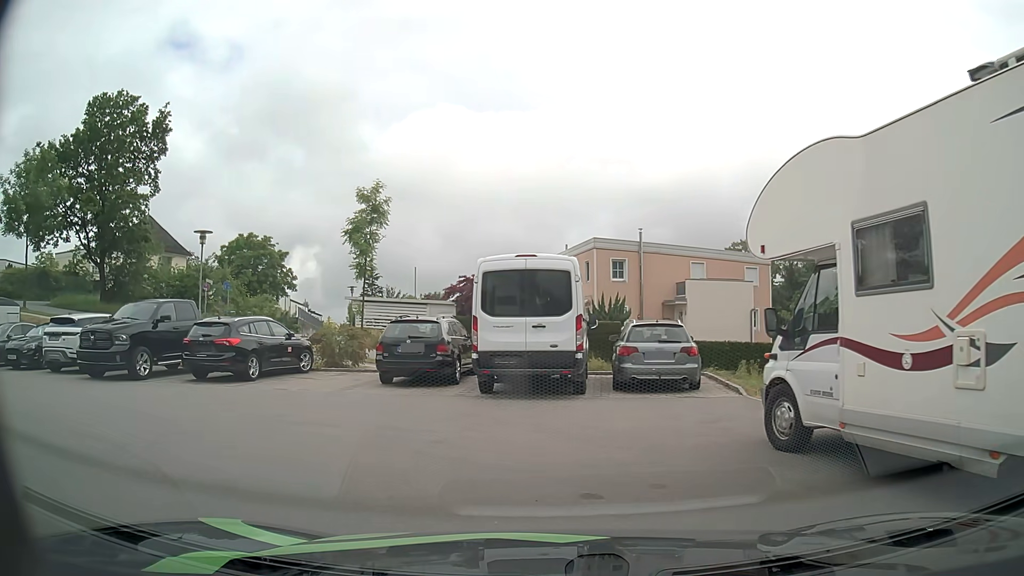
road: residential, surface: asphalt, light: Day
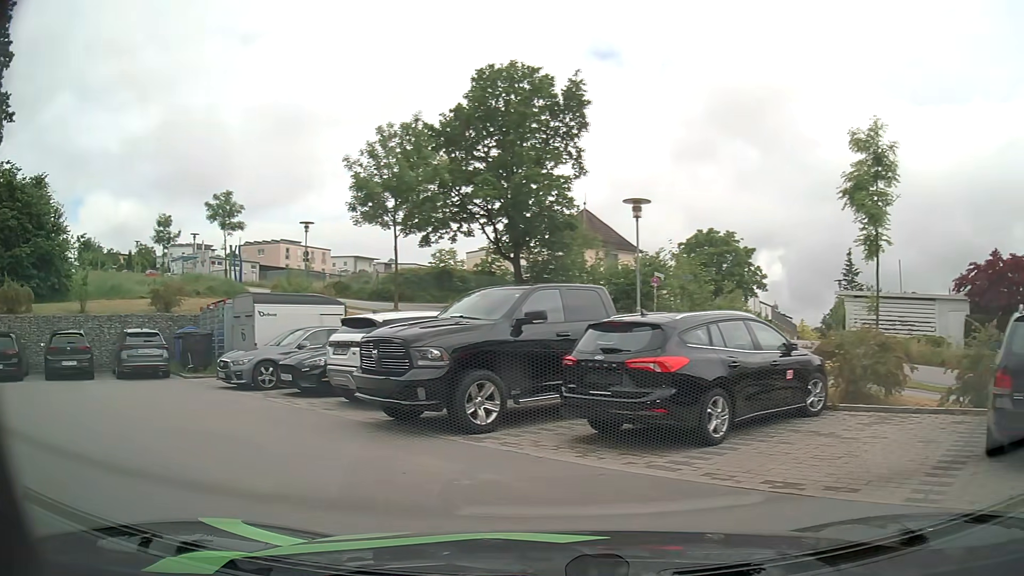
(-2.3, +8.1) m; -41°
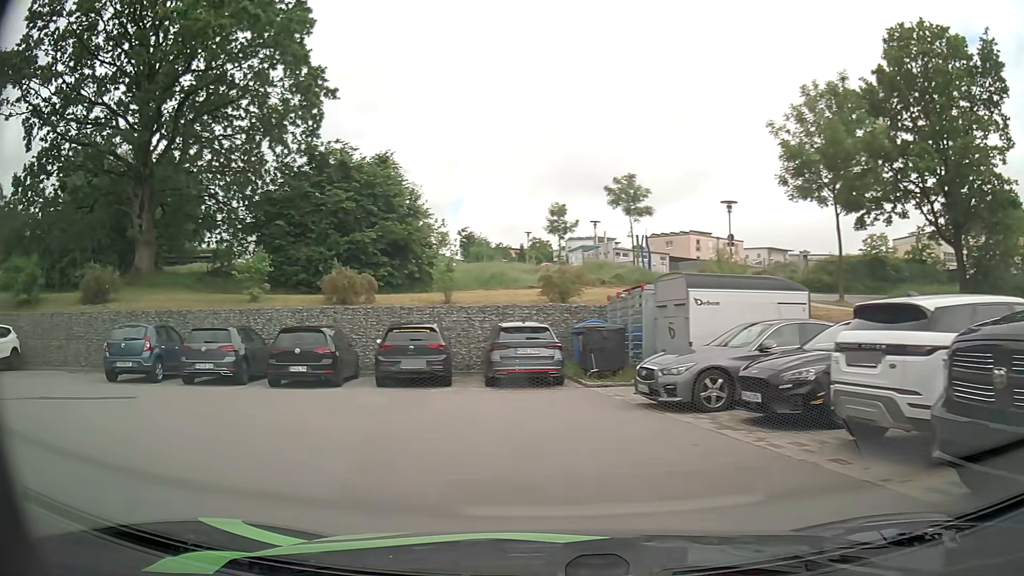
(-1.5, +4.8) m; -34°
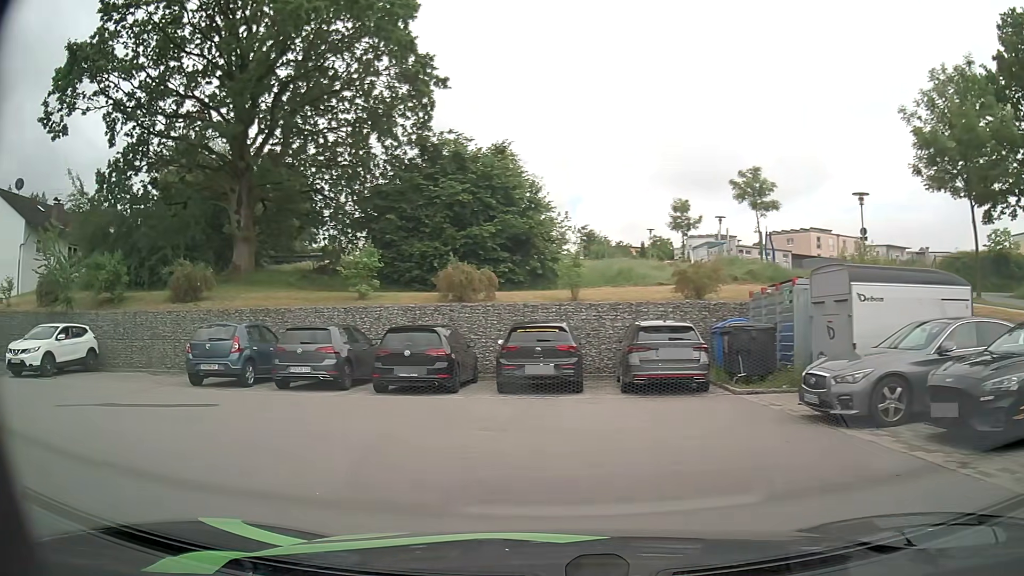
(-0.1, +1.7) m; -9°
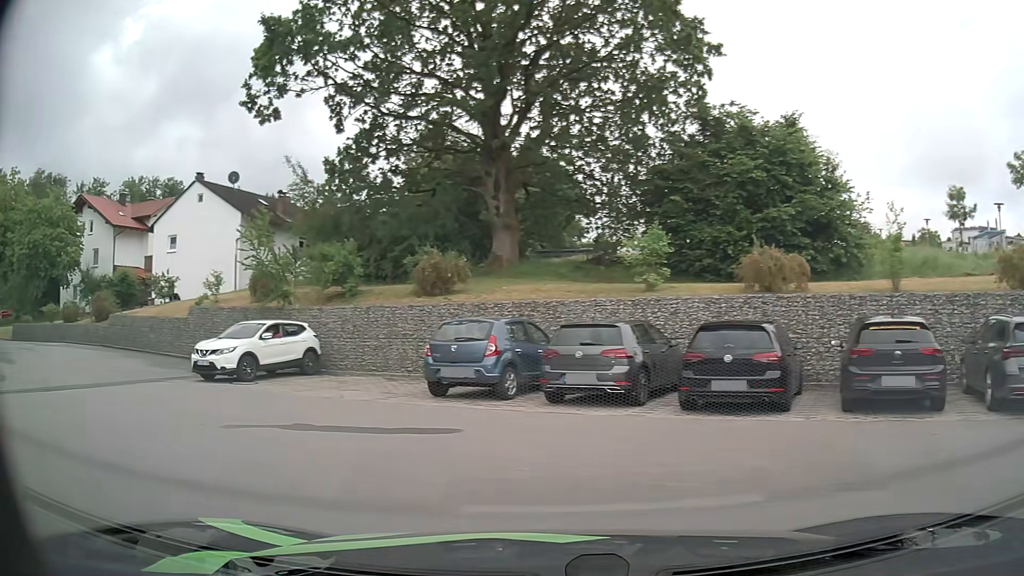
(-0.7, +3.5) m; -23°
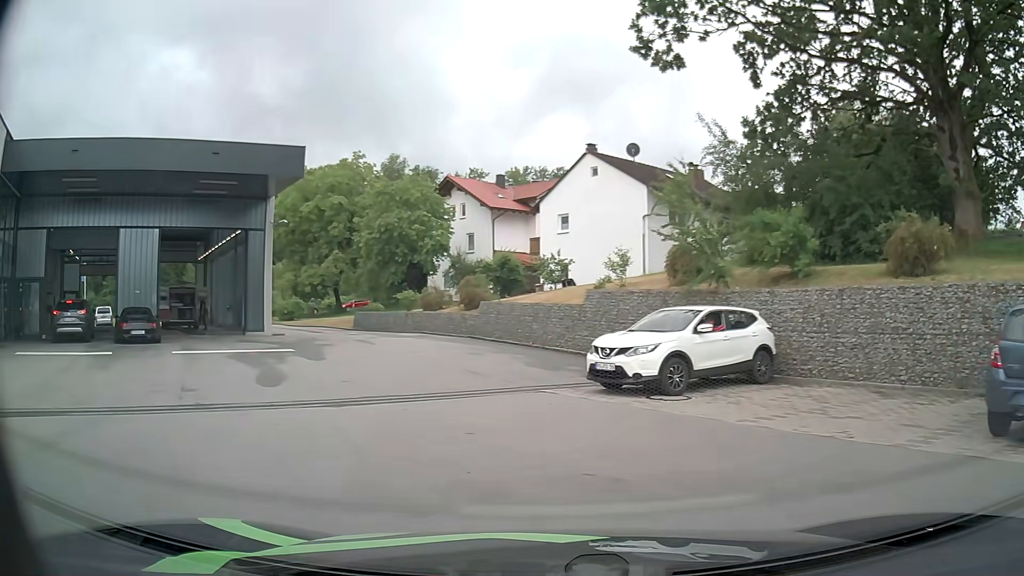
(-1.9, +5.5) m; -34°
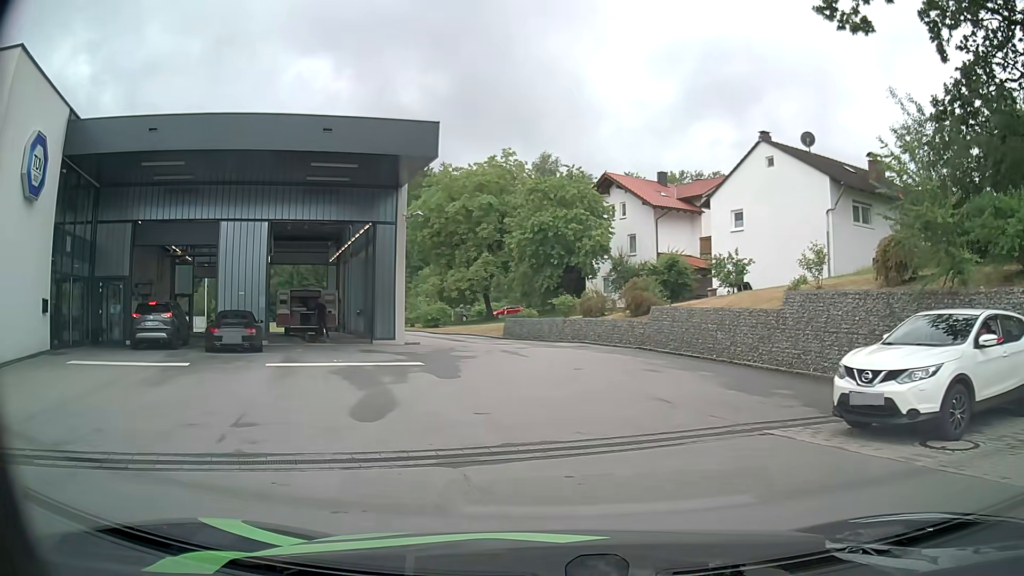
(-0.5, +4.1) m; -12°
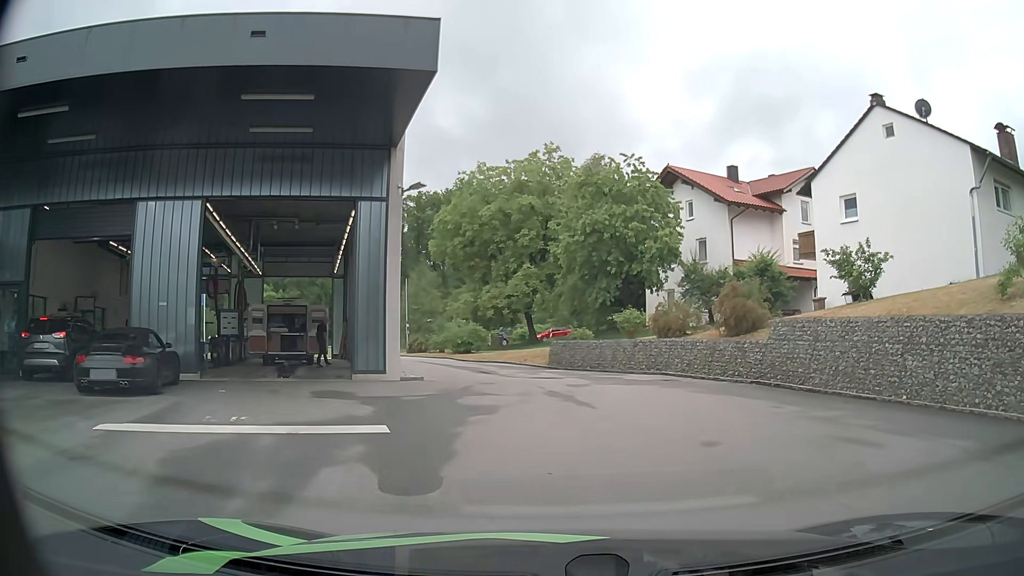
(-0.6, +8.7) m; -4°
